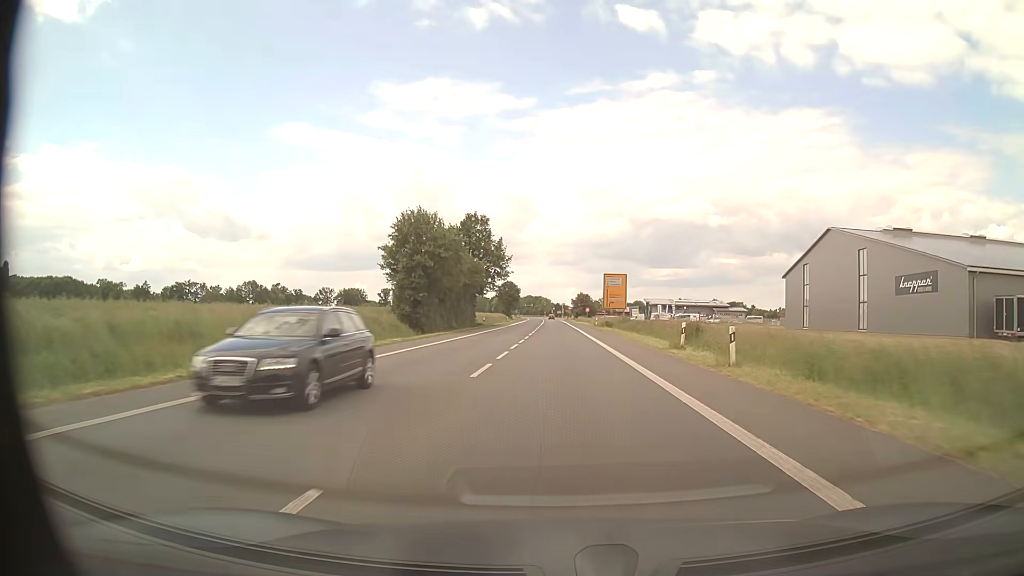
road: primary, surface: asphalt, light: Day
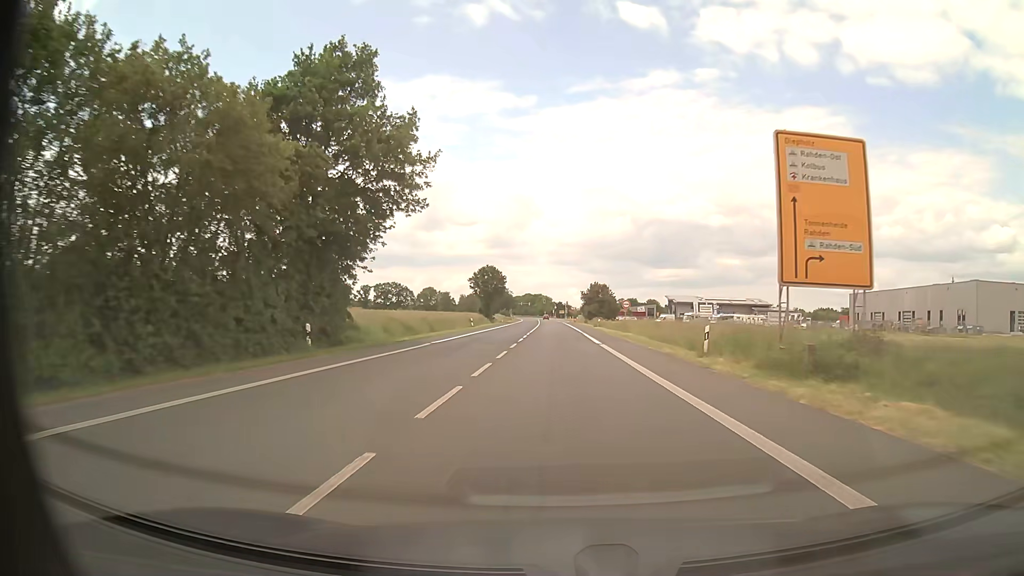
(-0.8, +55.5) m; -1°
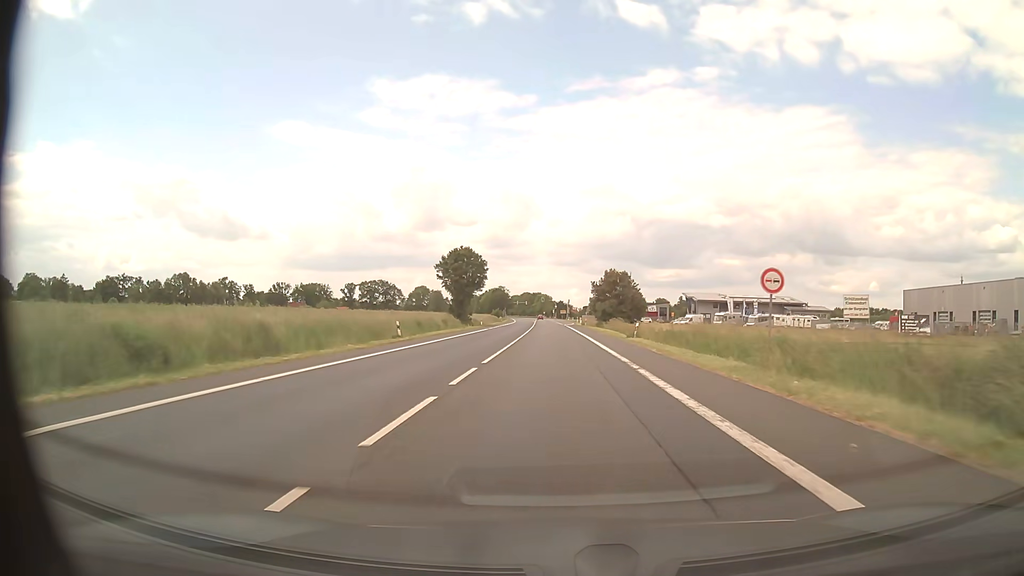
(-0.1, +33.2) m; 0°
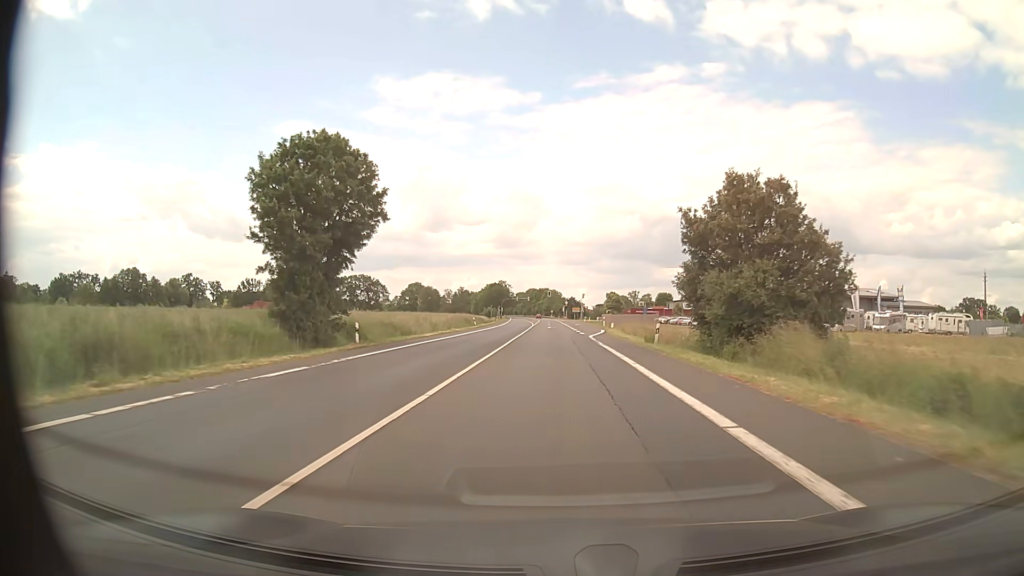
(-0.5, +55.4) m; -1°
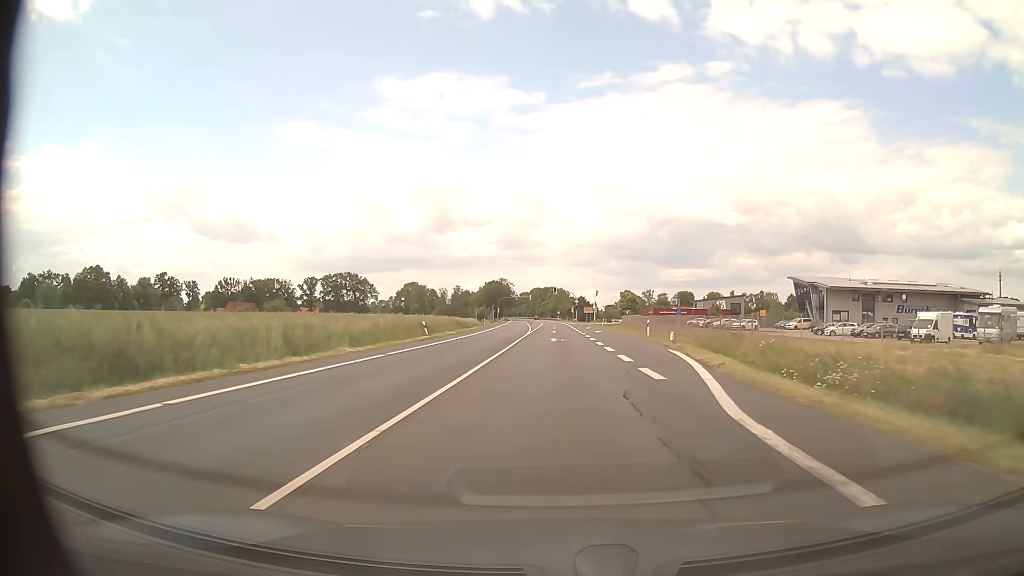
(-0.3, +33.2) m; -1°
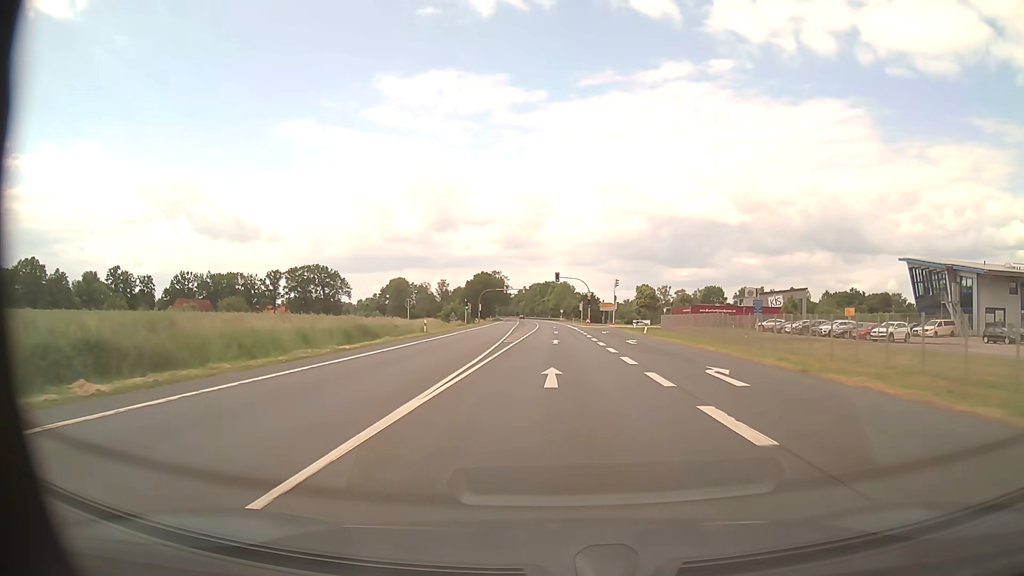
(-0.1, +44.4) m; 0°
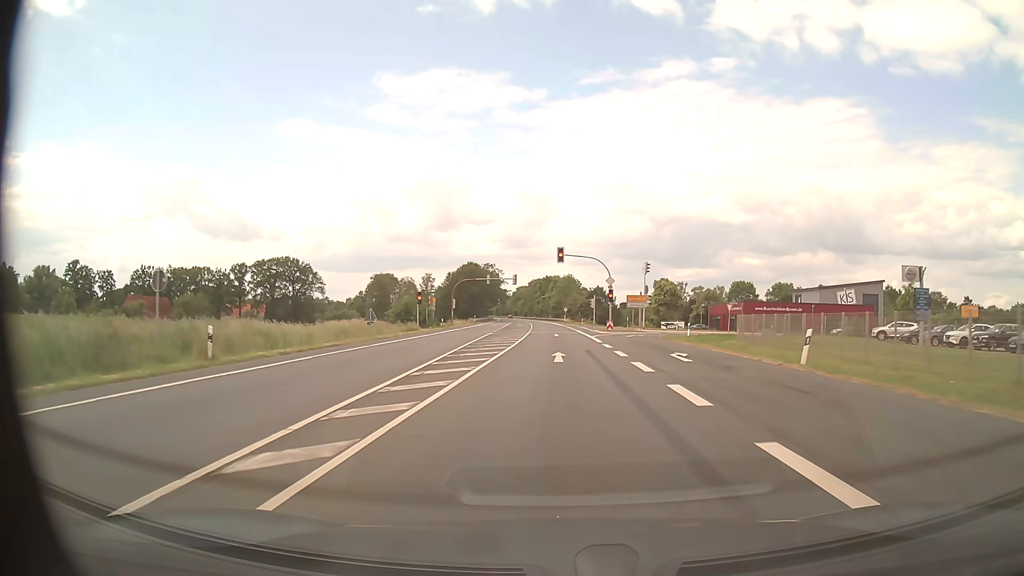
(-0.1, +33.3) m; 0°
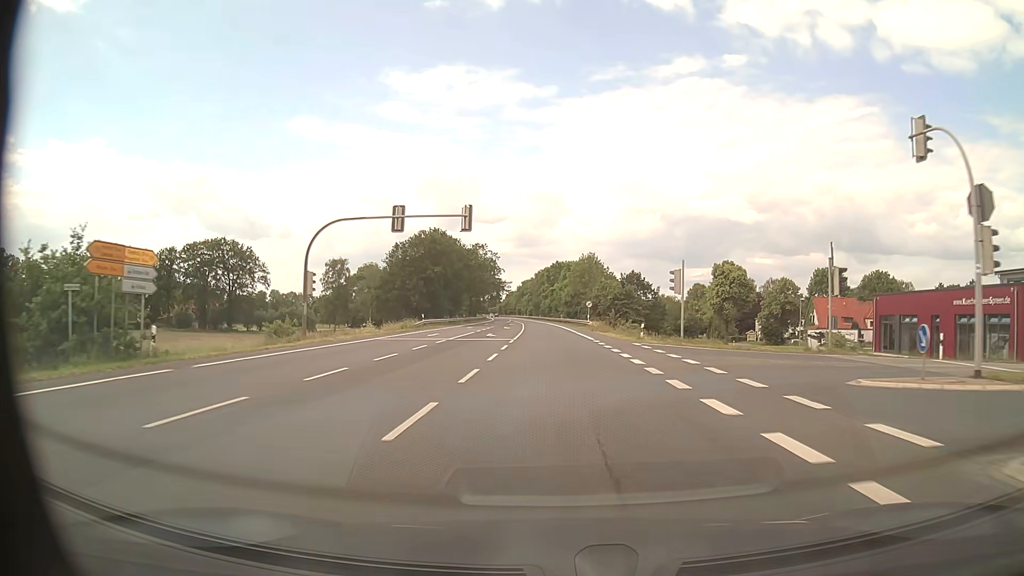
(-0.3, +55.4) m; -1°
(0, +10) (0, +20) (0, +30) (0, +40) (-1, +50) (-1, +60) (-2, +70) (-2, +80) (-3, +90) (-3, +100) m
